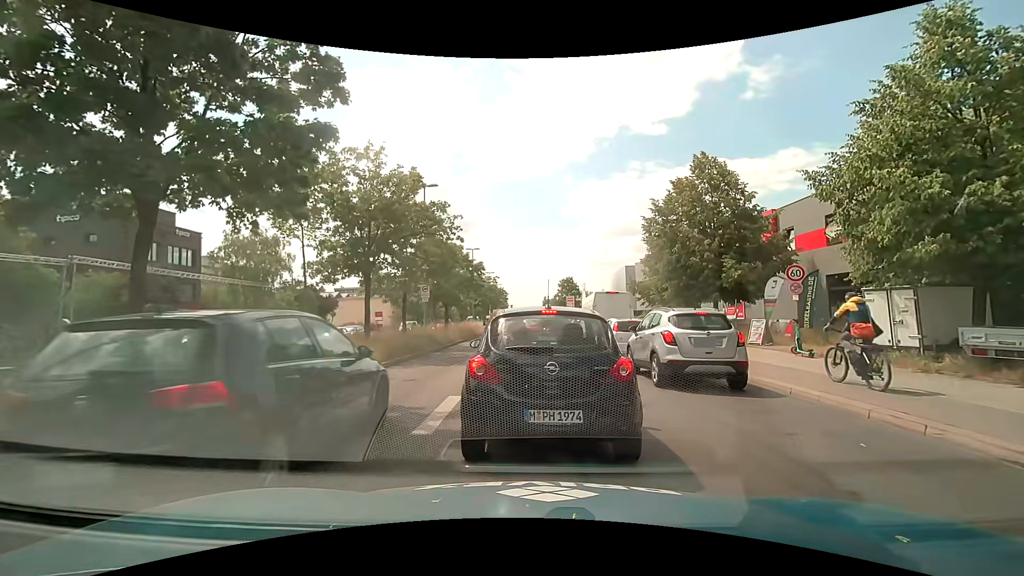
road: primary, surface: asphalt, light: Day
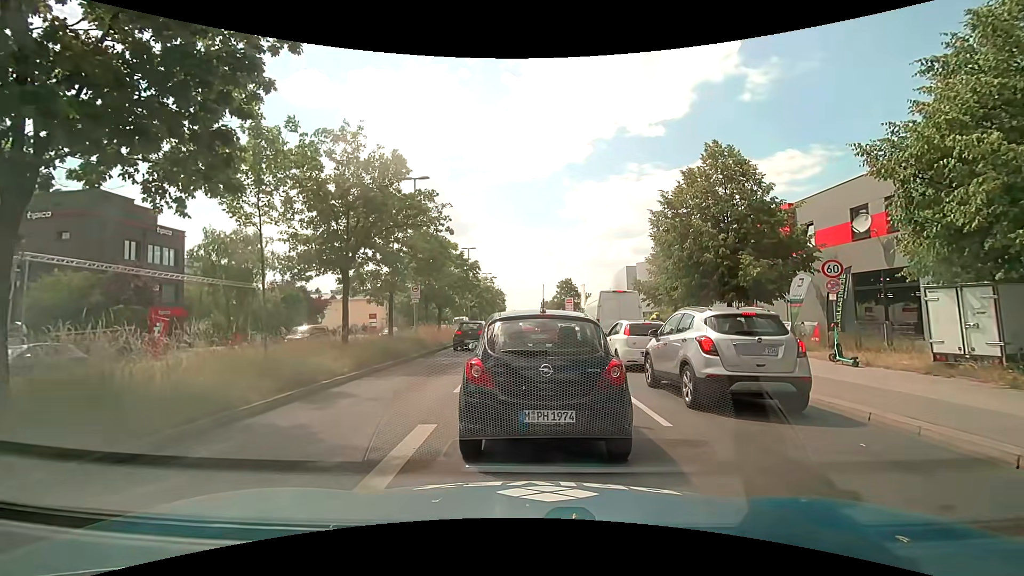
(0.0, +2.2) m; +1°
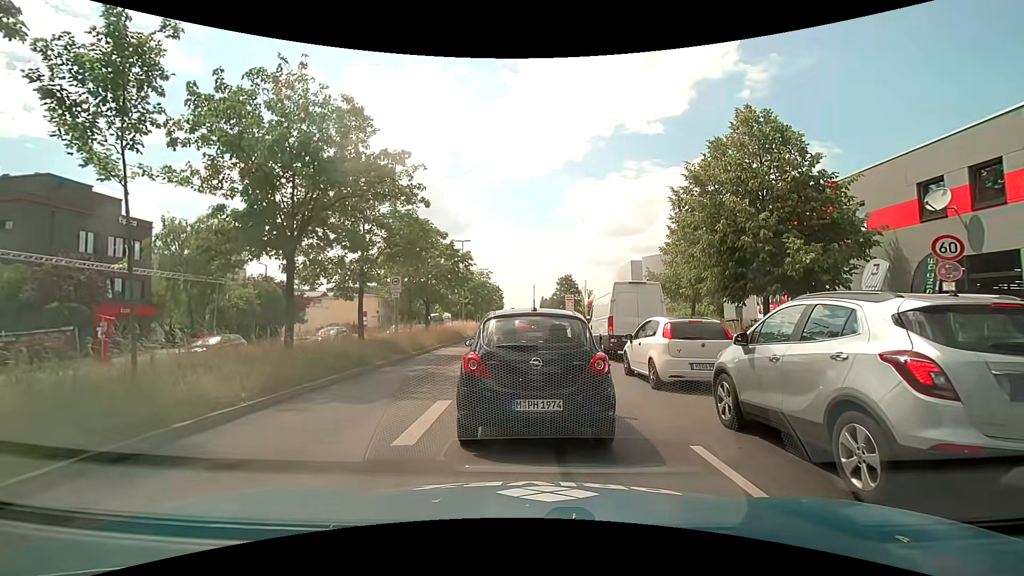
(-0.1, +4.3) m; -2°
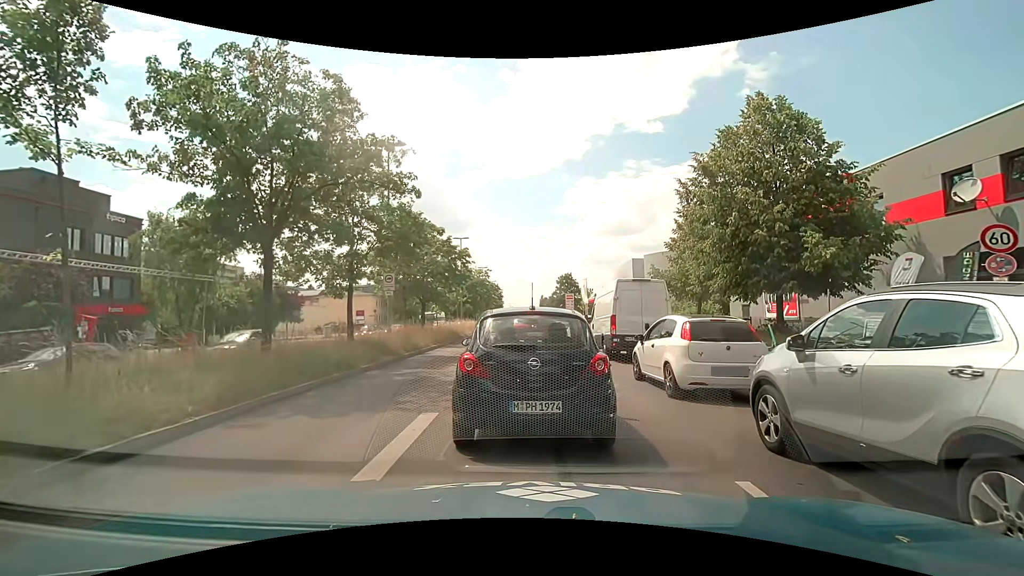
(0.0, +1.2) m; 0°
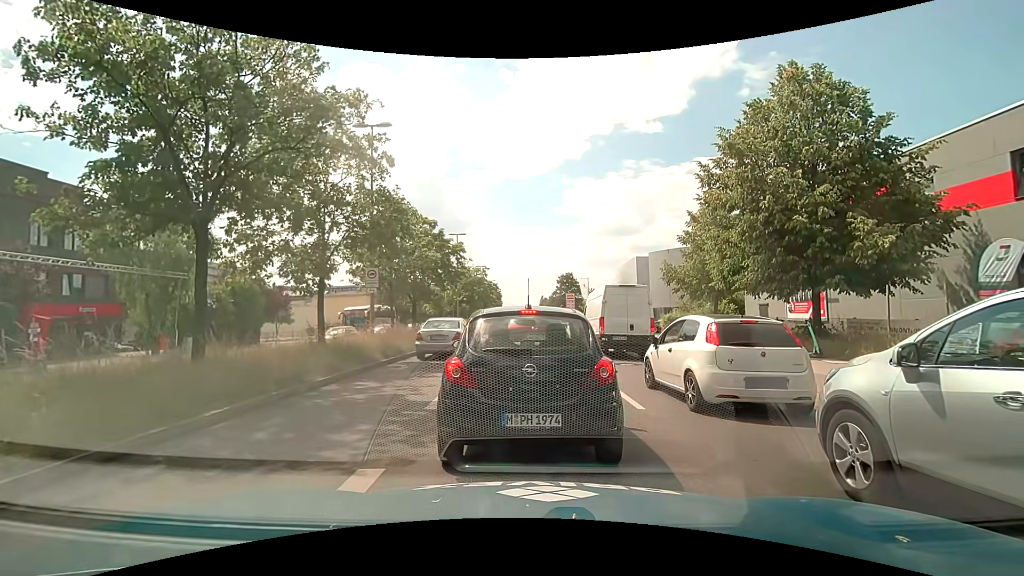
(0.0, +2.6) m; -1°
(0, +10) (0, +20) (0, +30) (+1, +40) (+1, +50) (+1, +60) (+1, +70) (+1, +80) (+1, +90) (+1, +100) m
